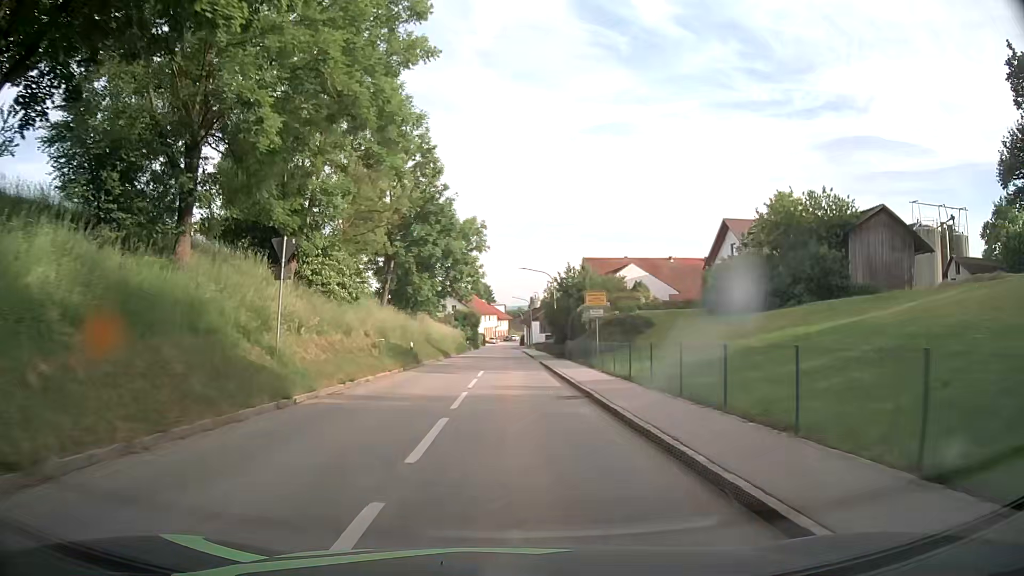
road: tertiary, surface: asphalt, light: Day
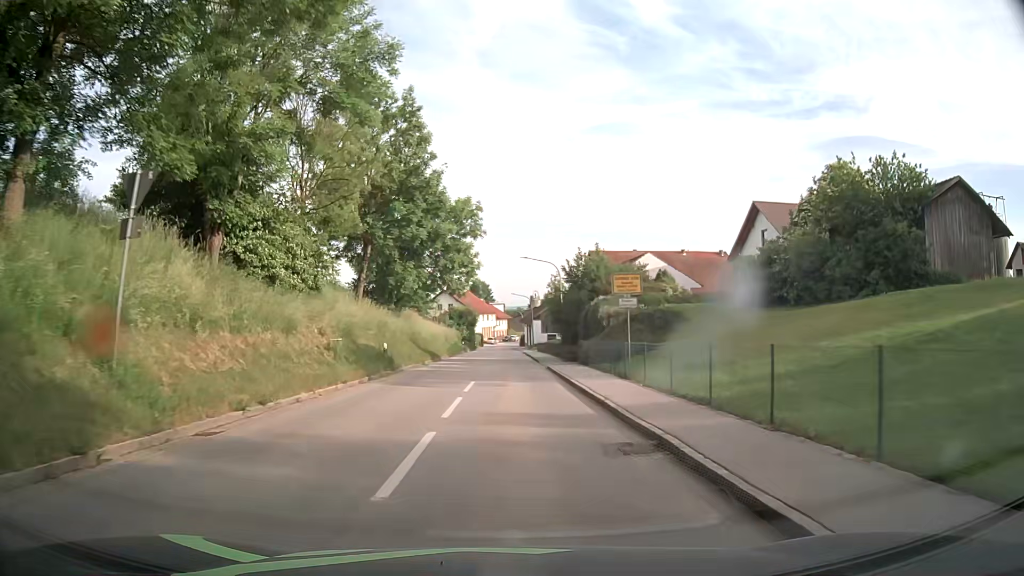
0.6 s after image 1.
(0.0, +7.7) m; 0°
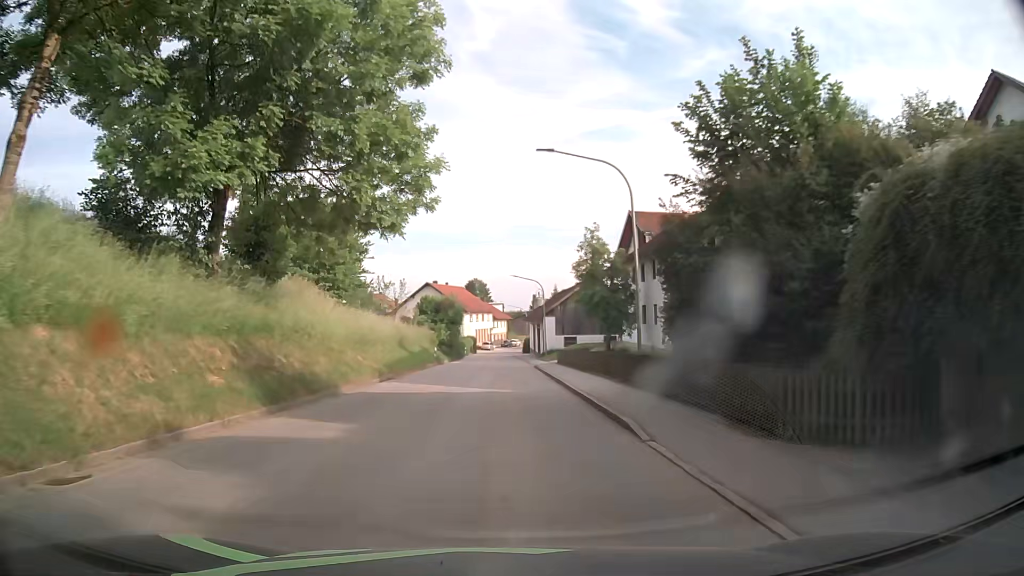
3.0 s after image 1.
(+0.2, +29.8) m; +1°
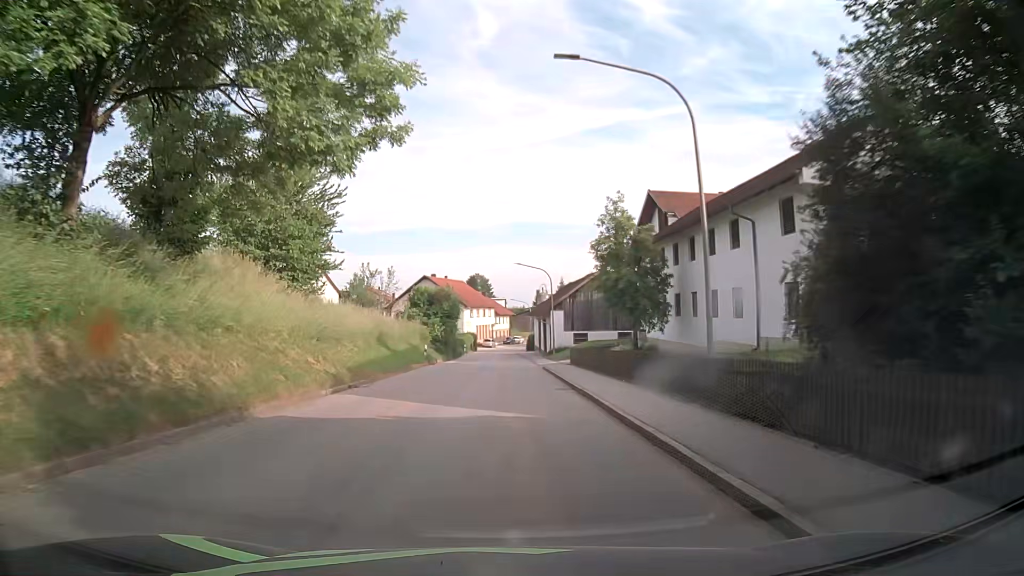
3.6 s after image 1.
(-0.1, +7.3) m; 0°
(0, +10) (0, +20) (0, +30) (0, +40) (0, +50) (0, +60) (-1, +70) (-1, +80) (-1, +90) (-1, +100) m
